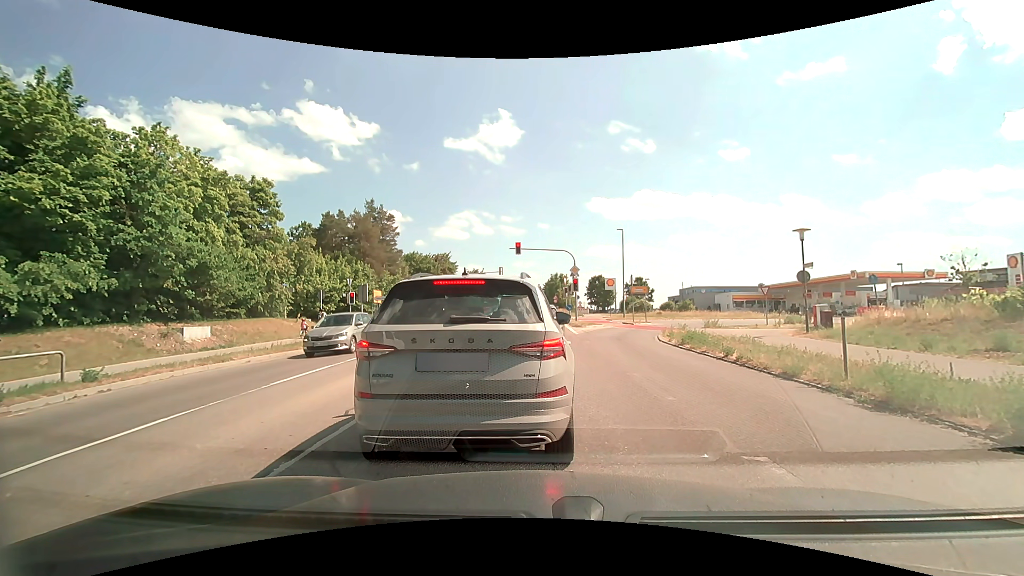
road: secondary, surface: asphalt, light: Day
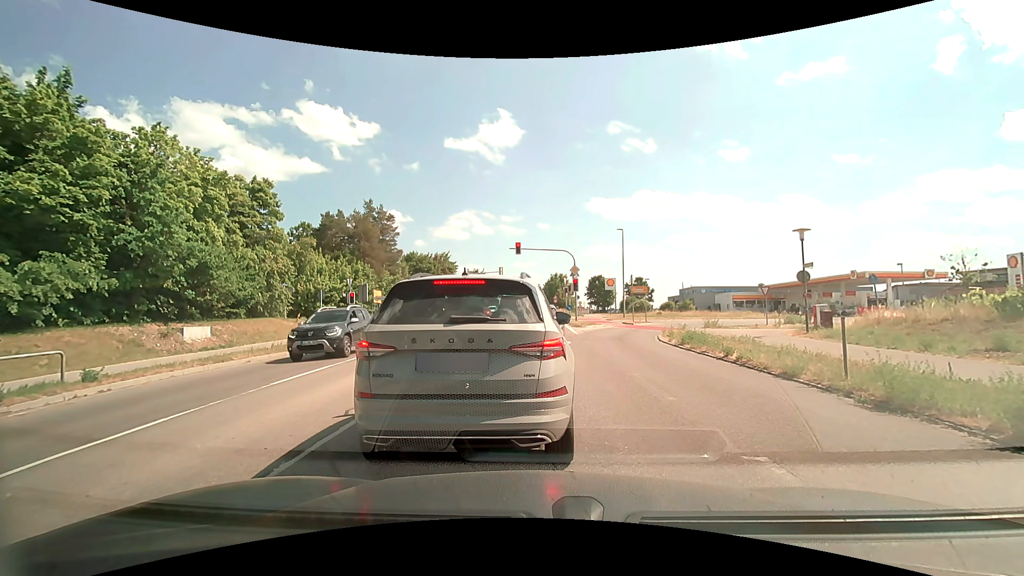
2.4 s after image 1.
(0.0, 0.0) m; 0°
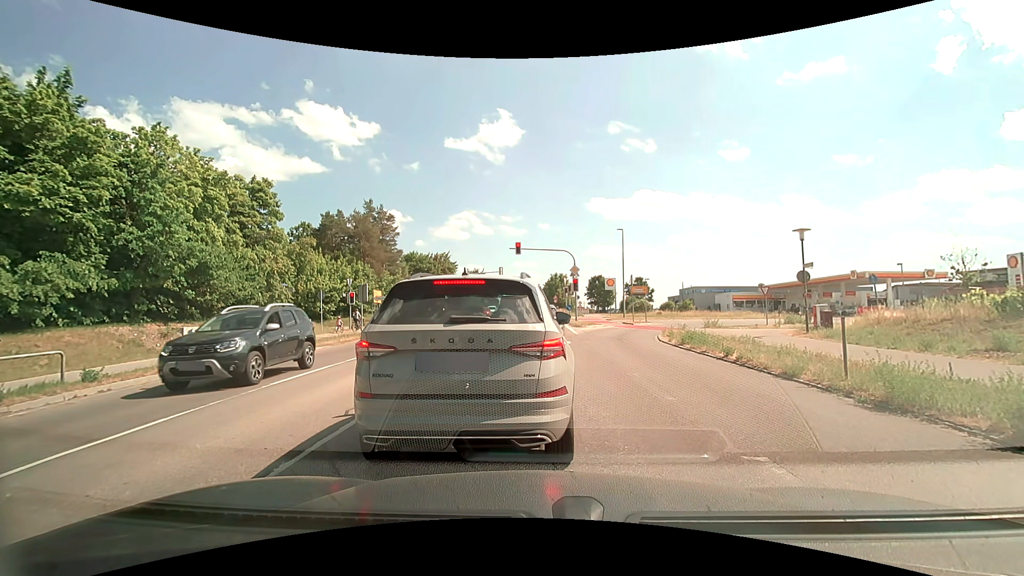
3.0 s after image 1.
(0.0, 0.0) m; 0°
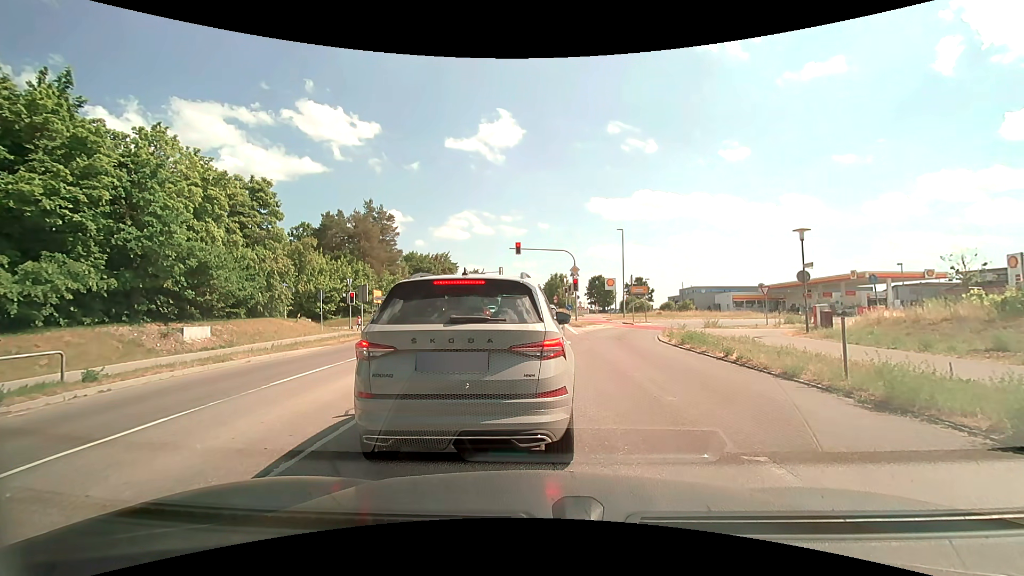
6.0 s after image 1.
(0.0, 0.0) m; 0°
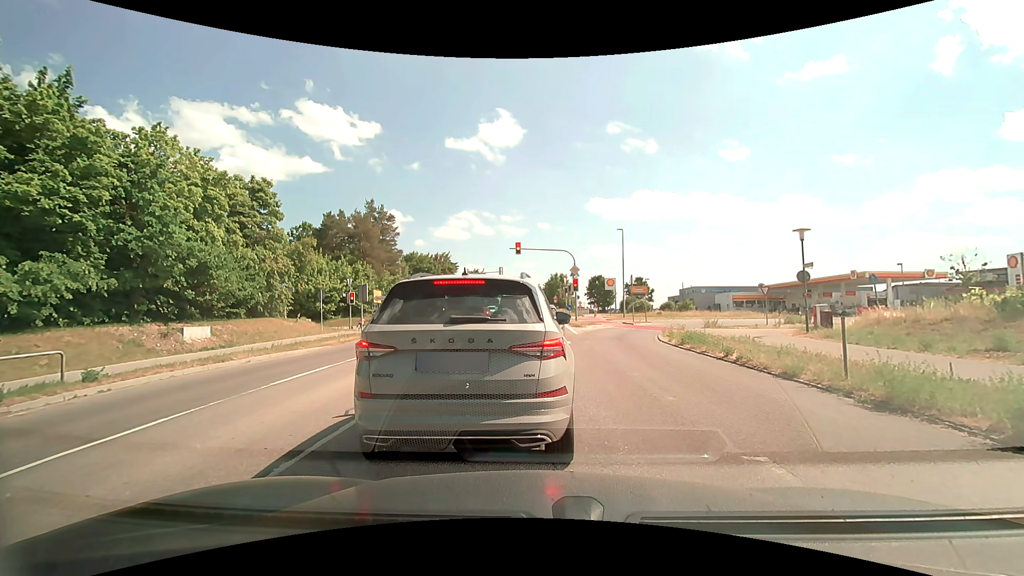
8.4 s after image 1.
(0.0, 0.0) m; 0°
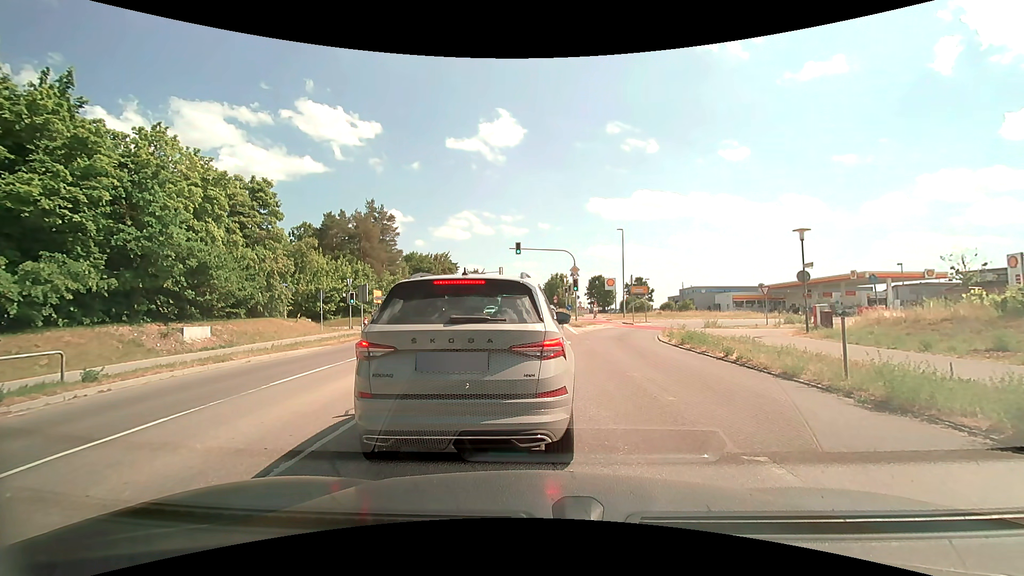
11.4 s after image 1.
(0.0, 0.0) m; 0°
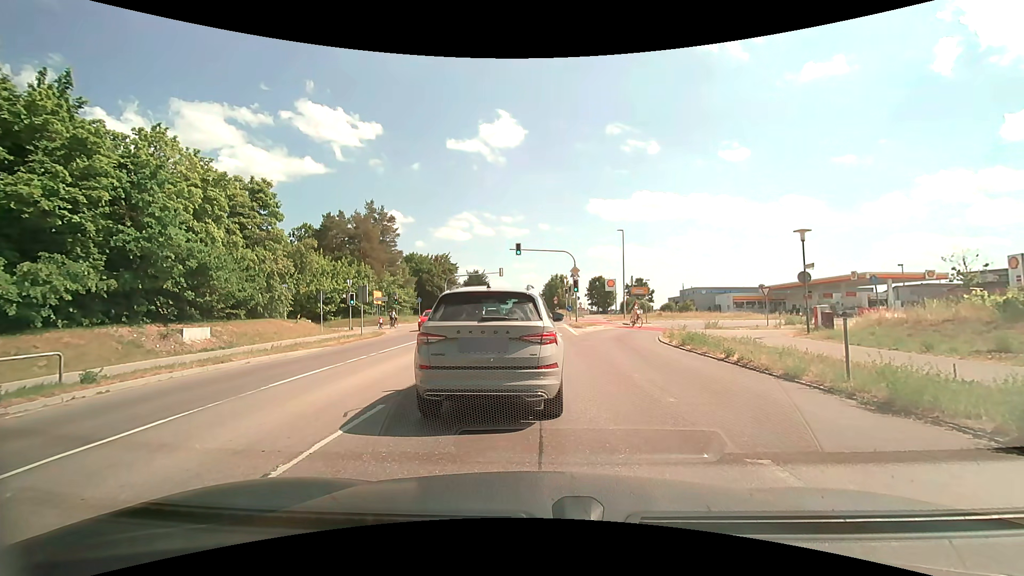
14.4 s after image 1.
(0.0, +0.1) m; 0°
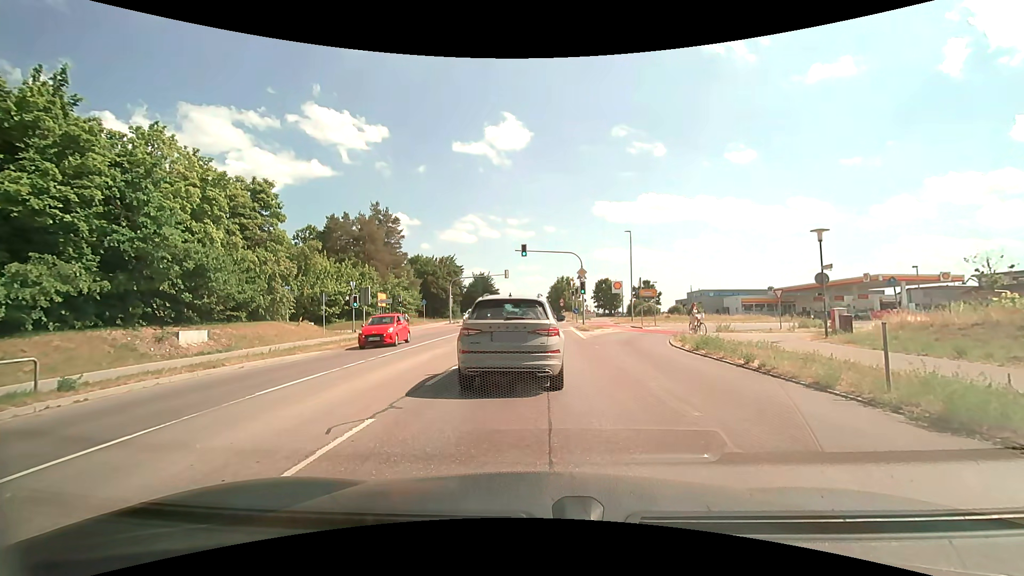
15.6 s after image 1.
(0.0, +0.8) m; -2°
(0, +10) (0, +20) (0, +30) (0, +40) (0, +50) (0, +60) (+1, +70) (+1, +80) (+1, +90) (+1, +100) m
